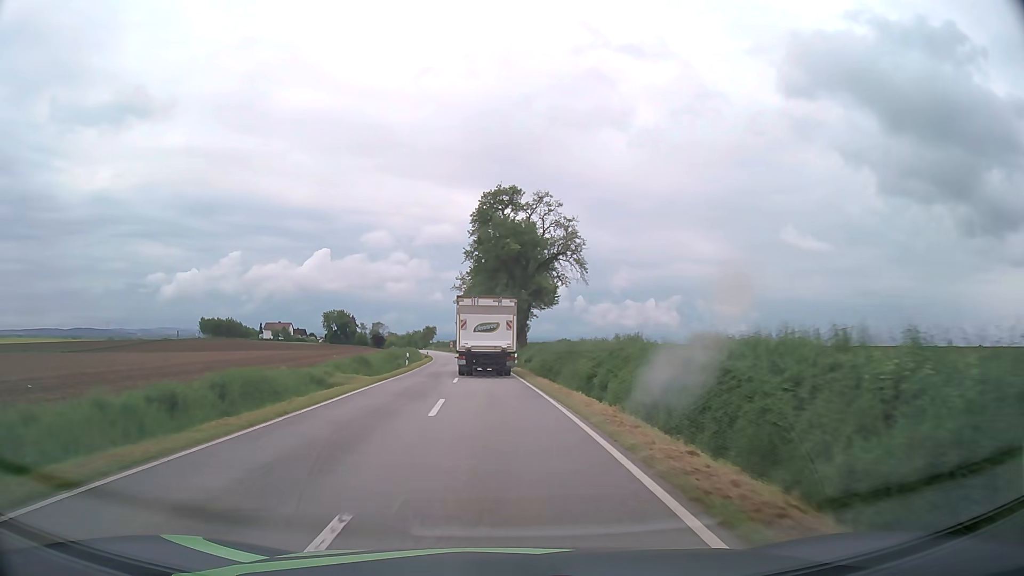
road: tertiary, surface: asphalt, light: Day
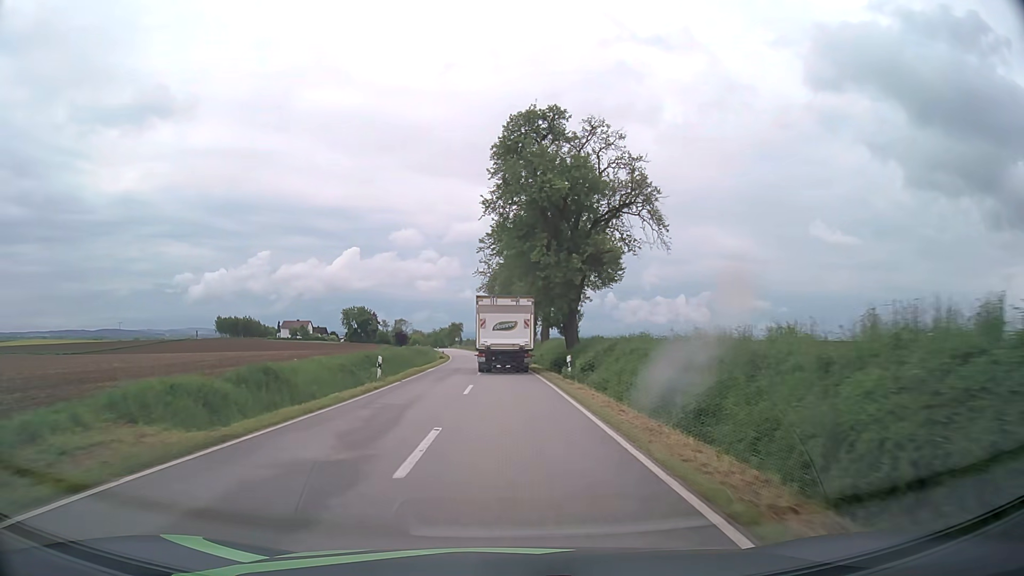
(-0.5, +18.8) m; -3°
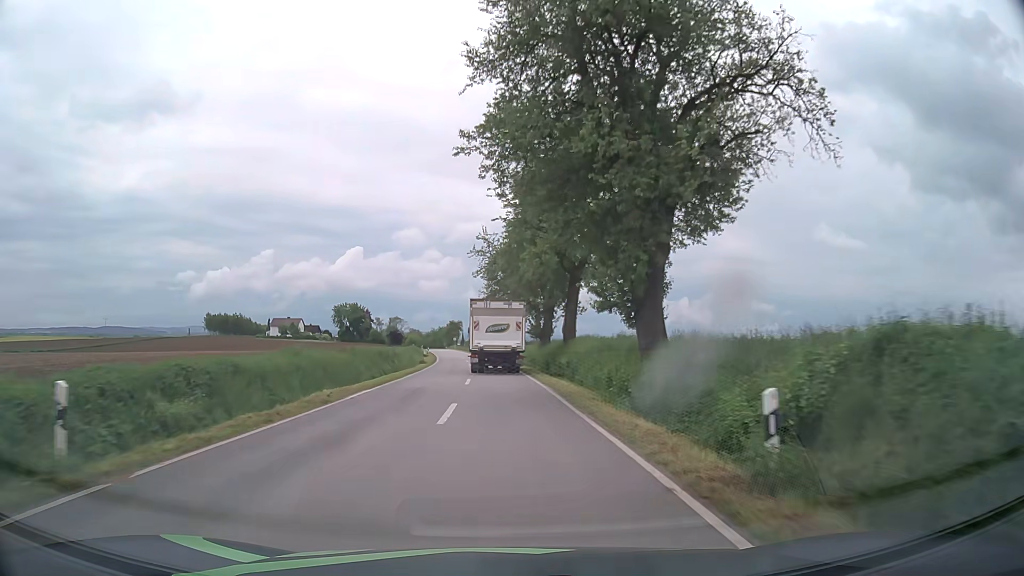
(-0.1, +19.3) m; 0°
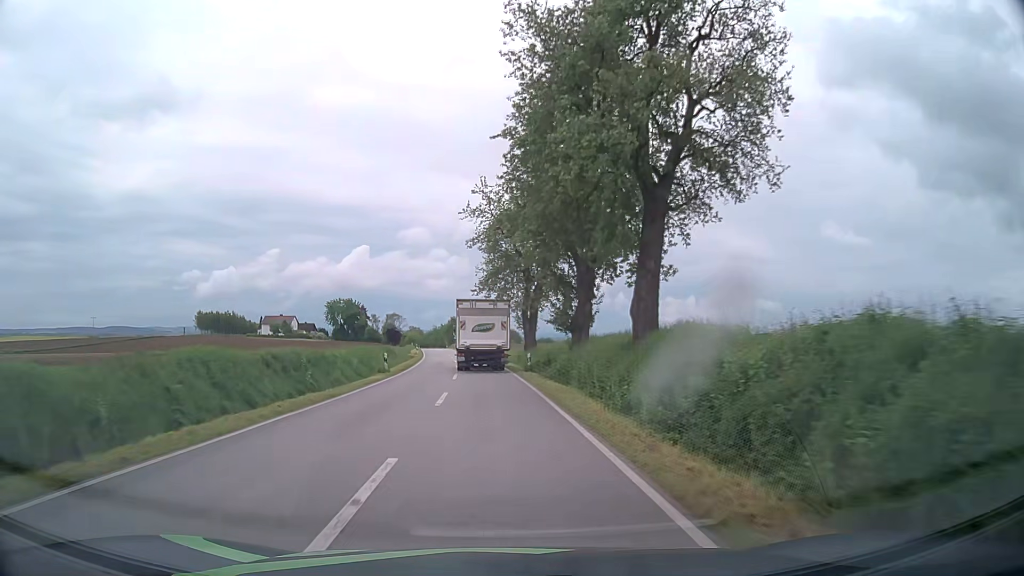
(-0.1, +19.8) m; 0°
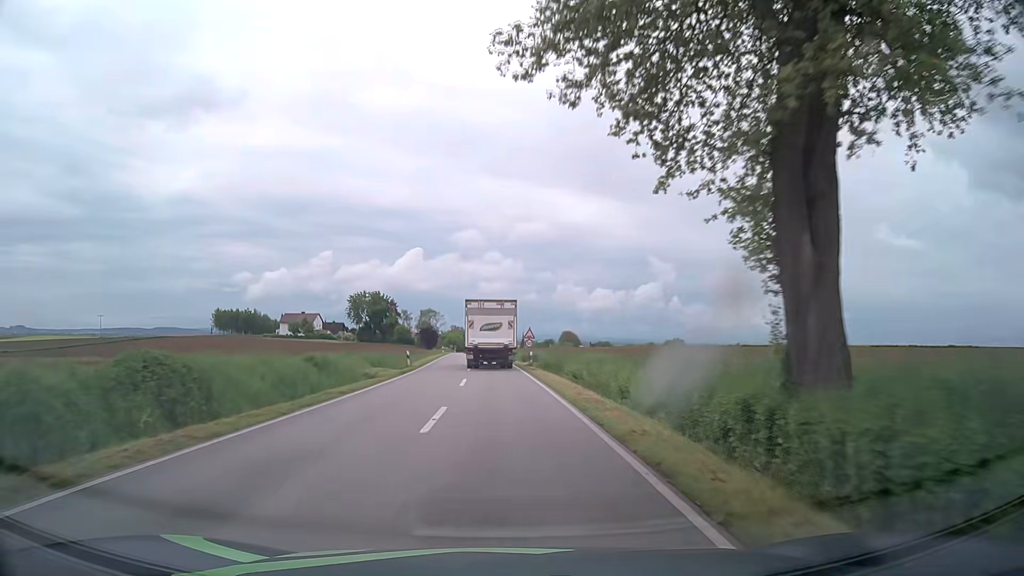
(-1.8, +41.1) m; -5°
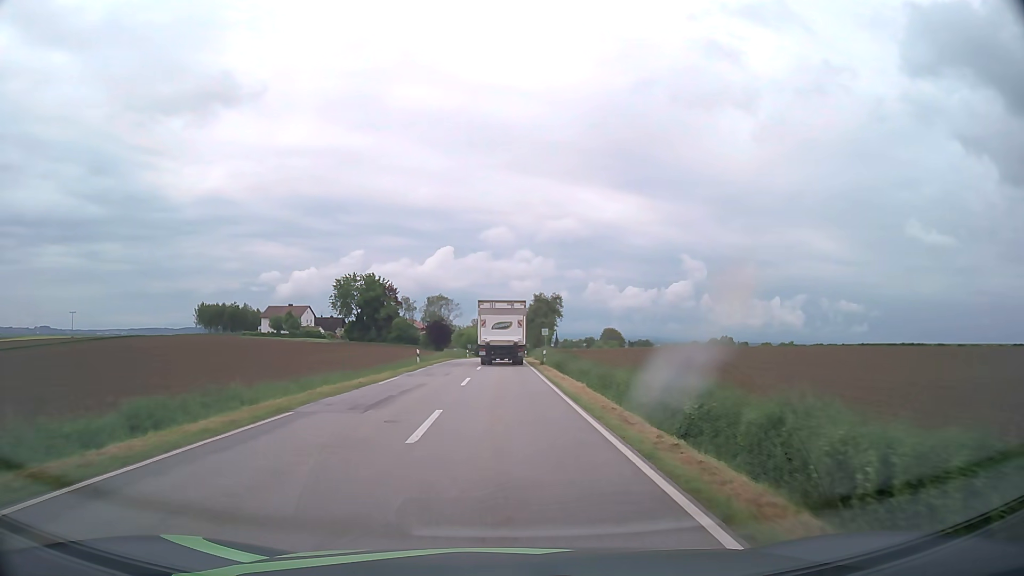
(-1.3, +48.5) m; -3°
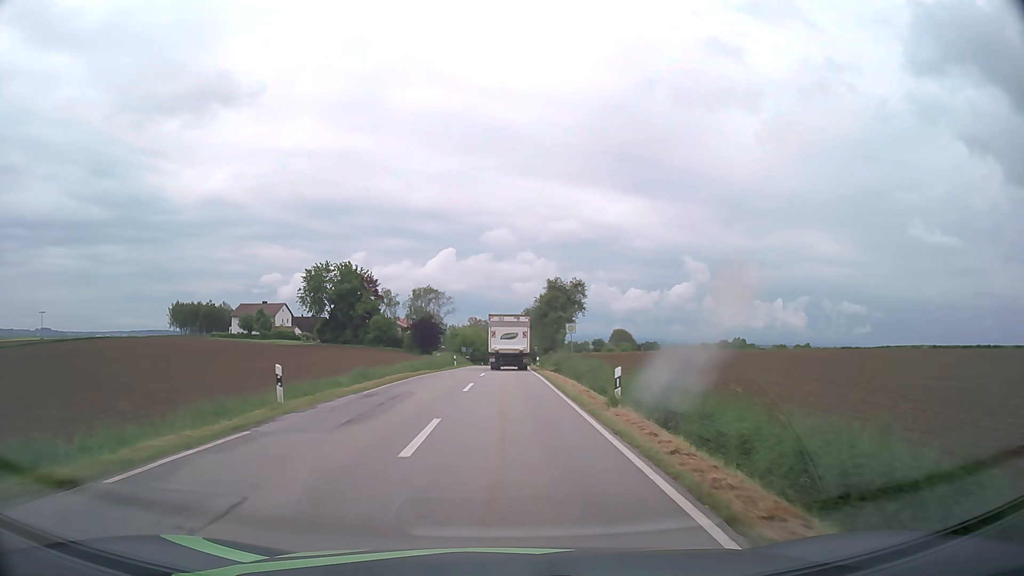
(-0.1, +24.6) m; 0°
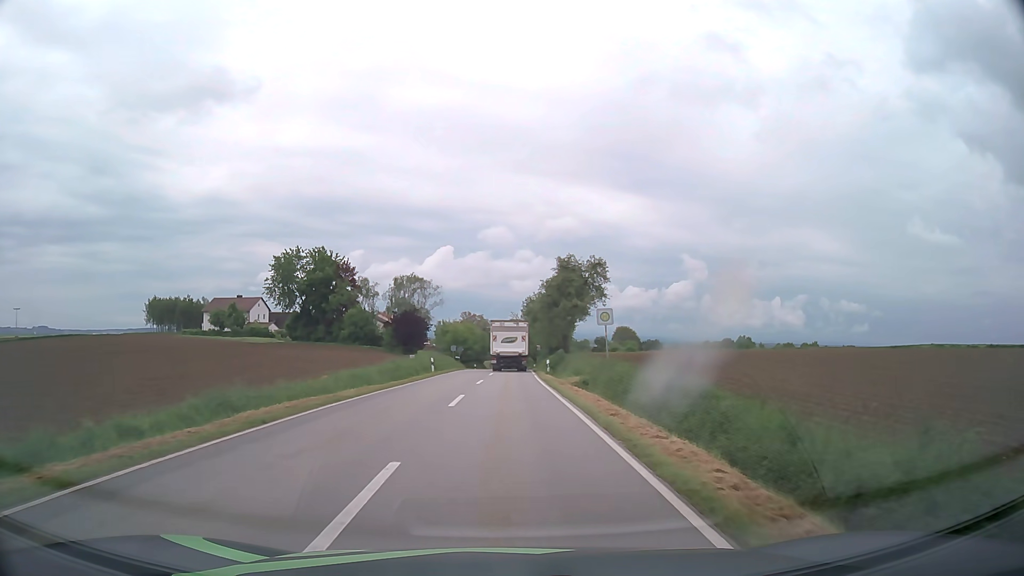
(0.0, +16.4) m; 0°
(0, +10) (0, +20) (0, +30) (0, +40) (0, +50) (+1, +60) (+1, +70) (+1, +80) (+1, +90) (+2, +100) m
